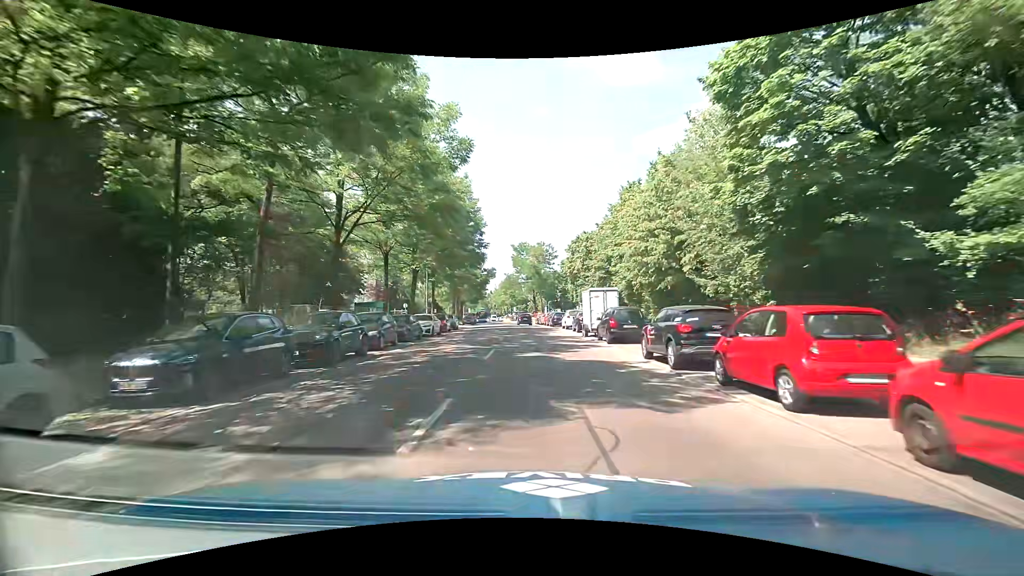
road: secondary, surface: asphalt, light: Day
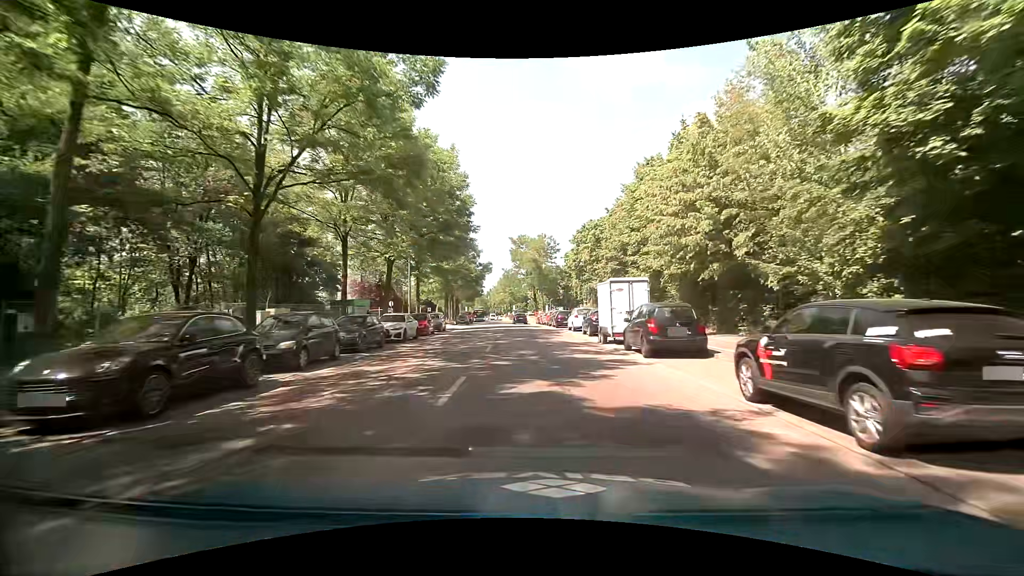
(0.0, +7.0) m; 0°
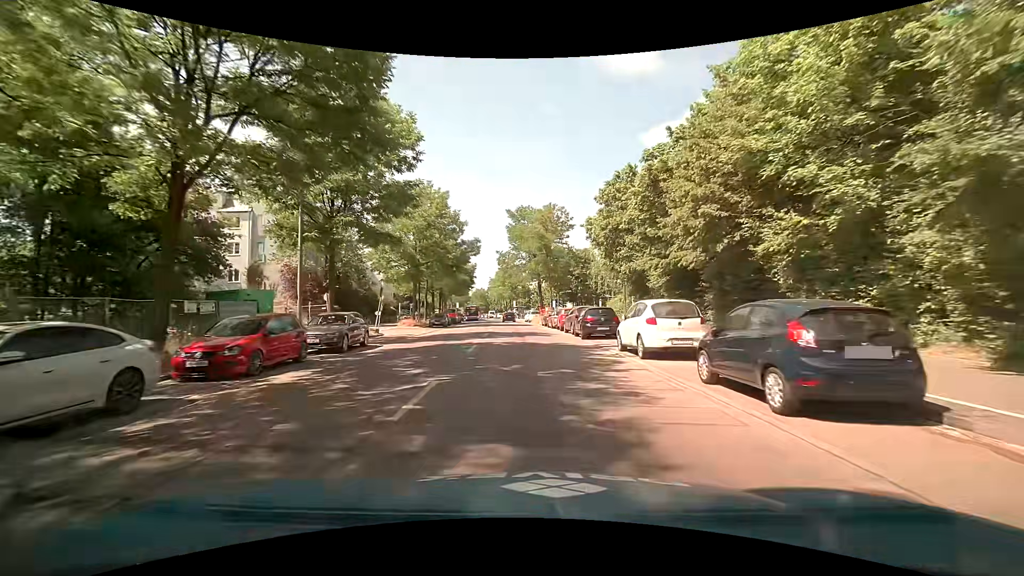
(0.0, +20.0) m; 0°
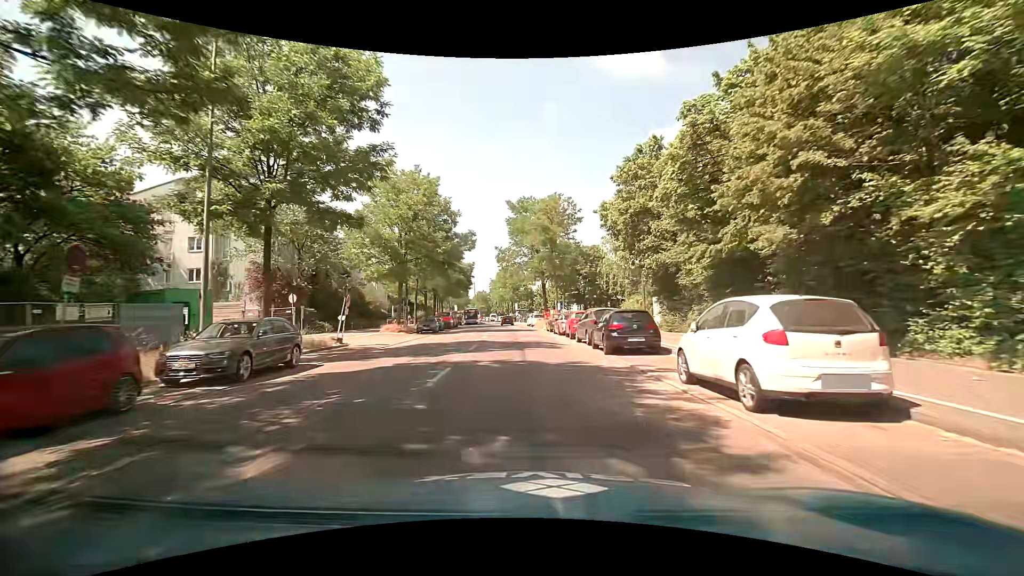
(-0.1, +6.4) m; -1°
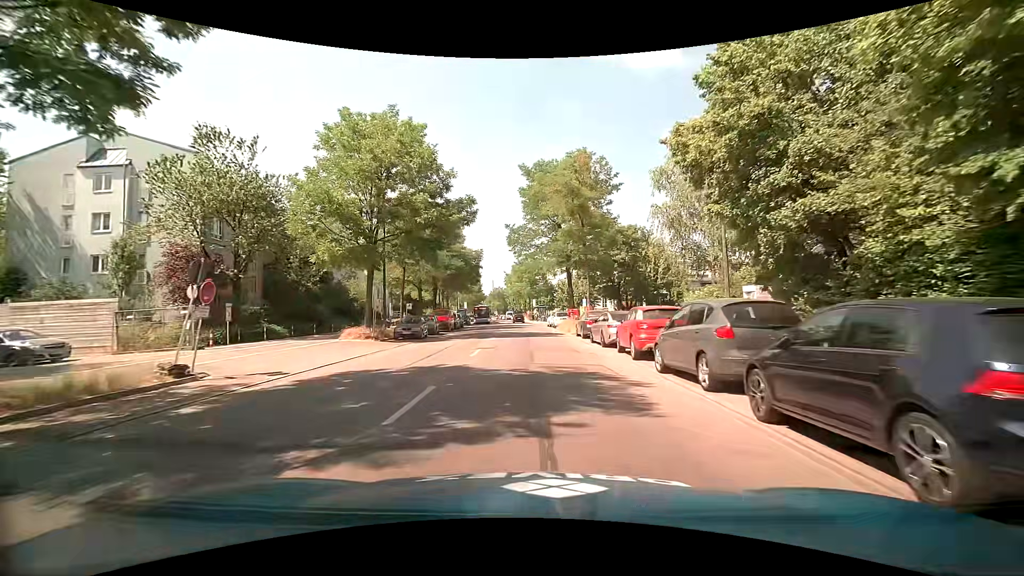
(-0.2, +12.4) m; -2°
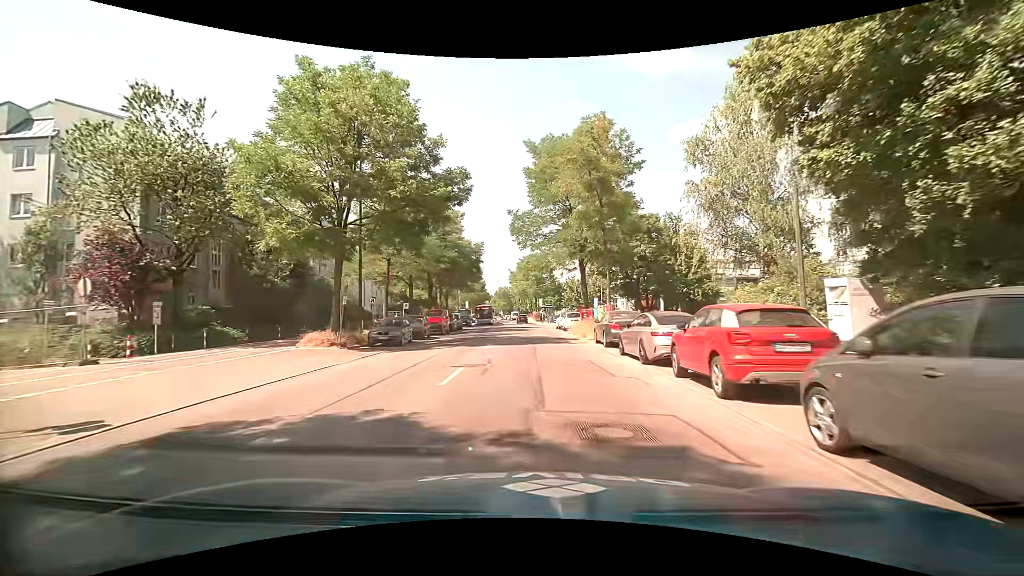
(0.0, +6.0) m; -1°
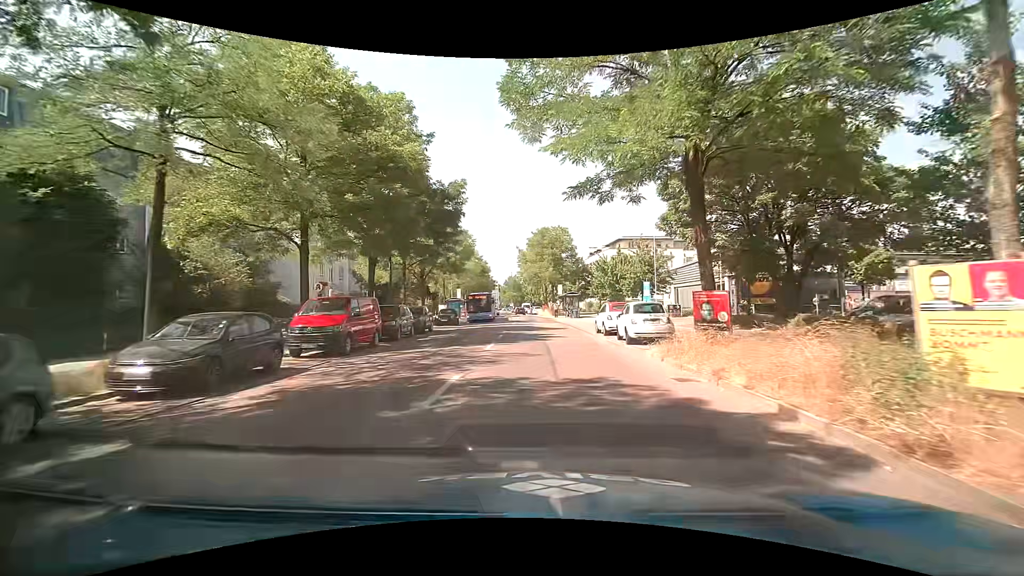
(-0.1, +21.7) m; -1°
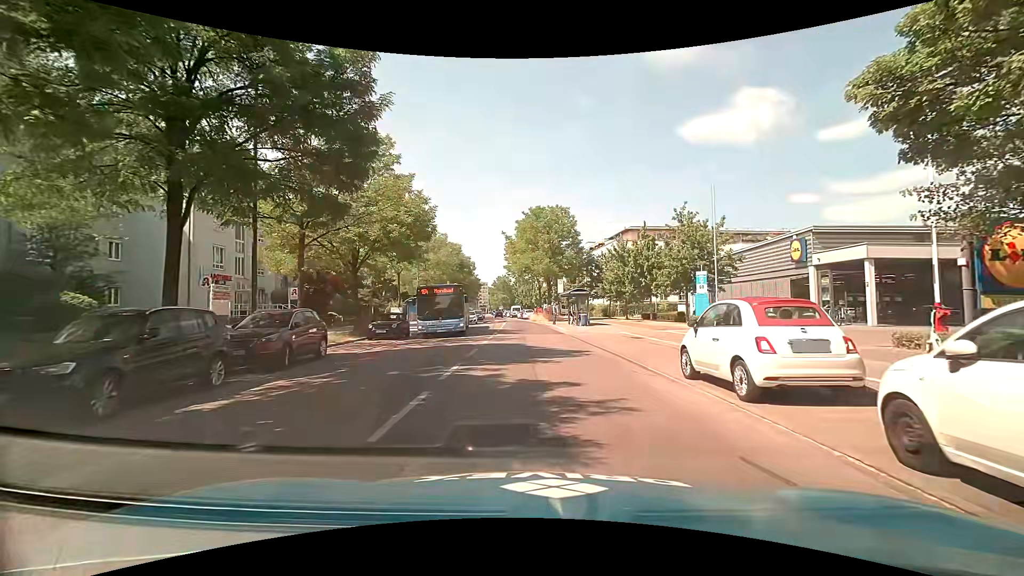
(0.0, +15.2) m; +1°
